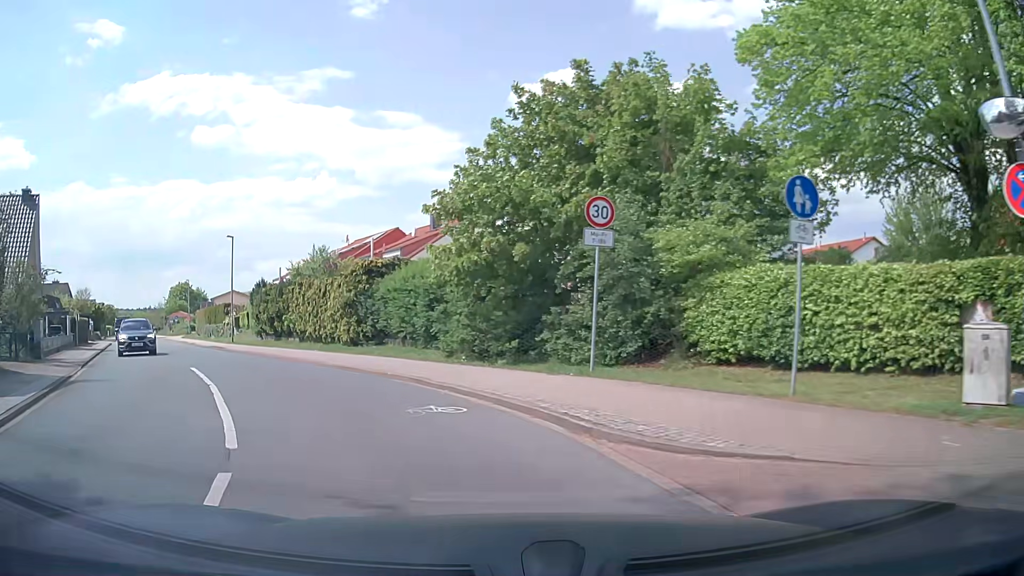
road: unclassified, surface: asphalt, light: Day
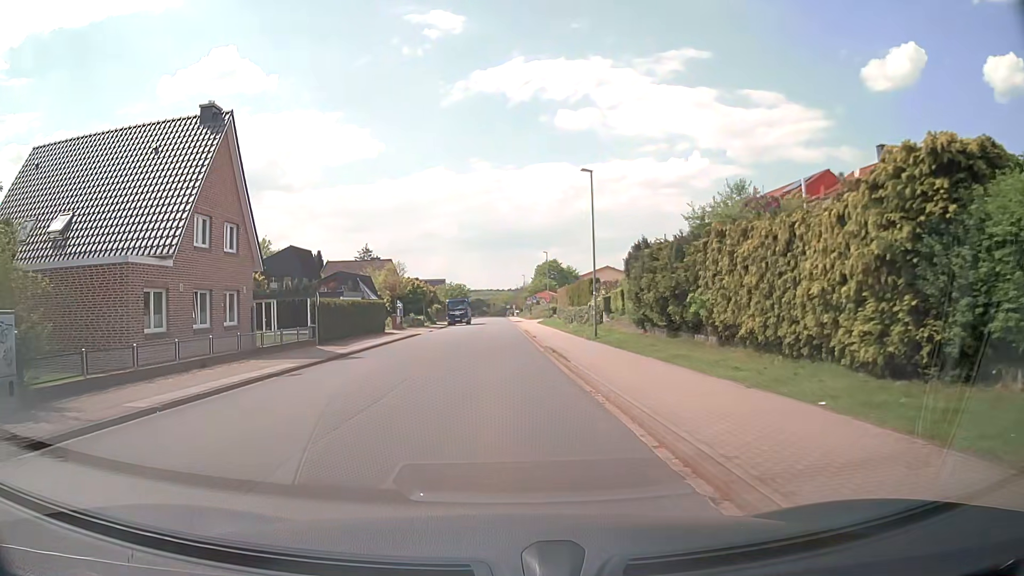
(-6.1, +17.7) m; -33°
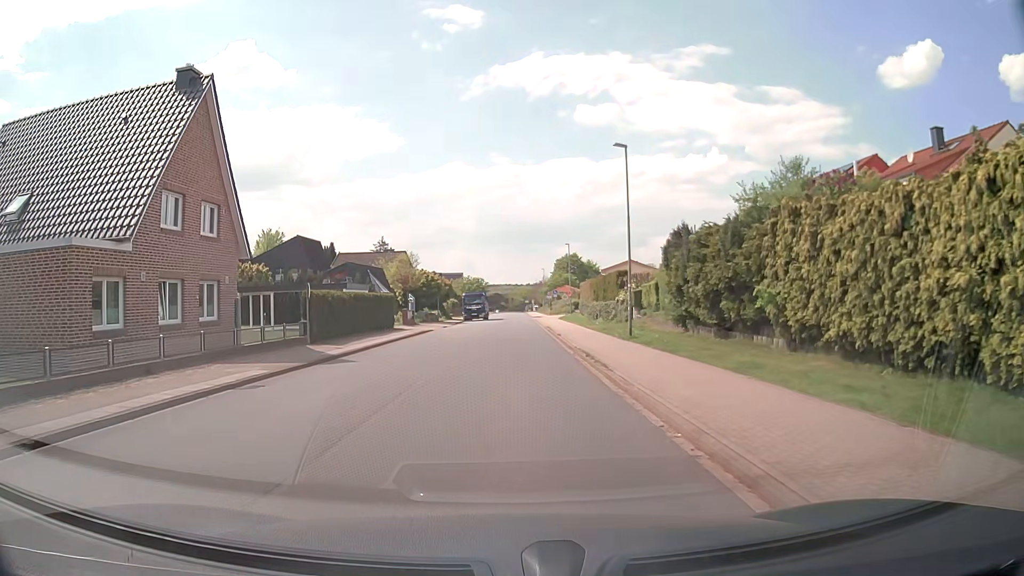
(-0.1, +4.0) m; -2°
(0, +10) (0, +20) (+1, +30) (+1, +40) (+1, +50) (+1, +60) (+1, +70) (+2, +80) (+2, +90) (+2, +100) m
